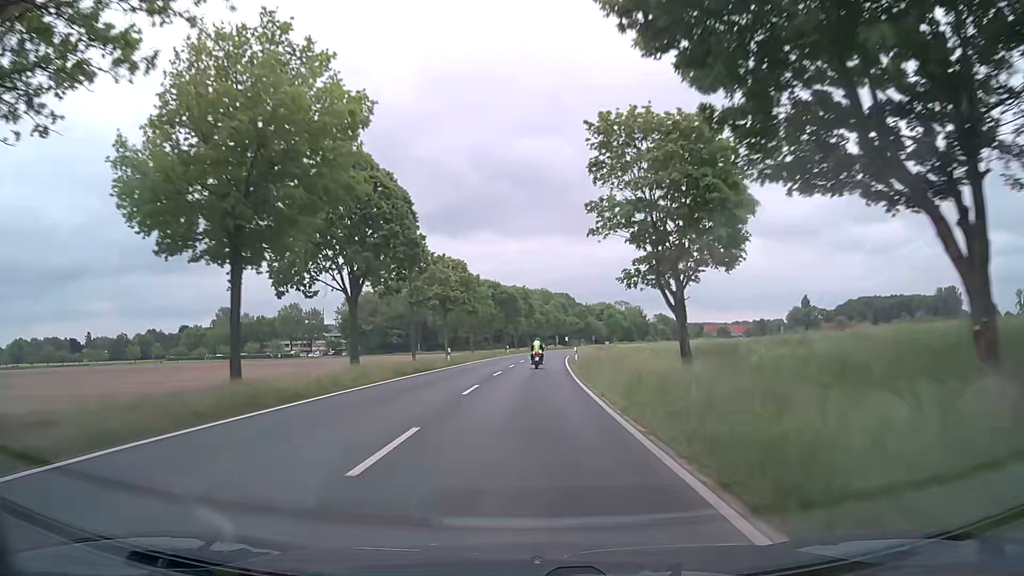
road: secondary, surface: asphalt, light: Day
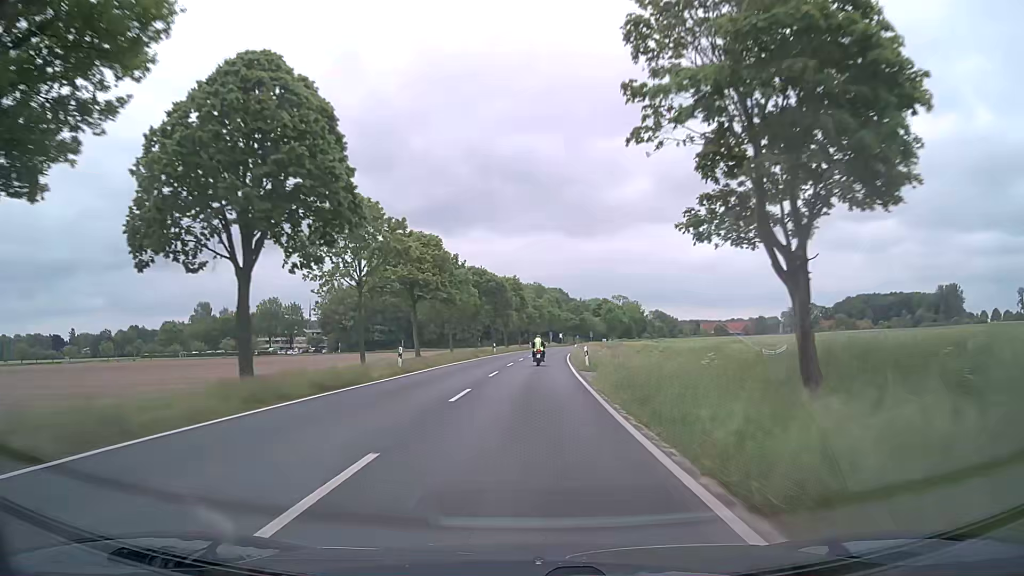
(+0.1, +13.8) m; +1°
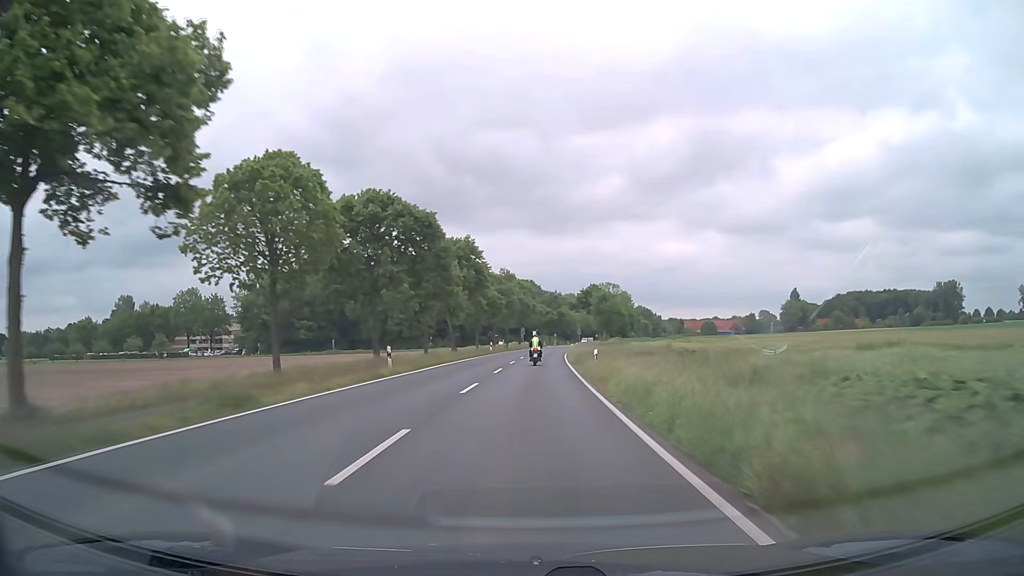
(+0.8, +41.9) m; +3°
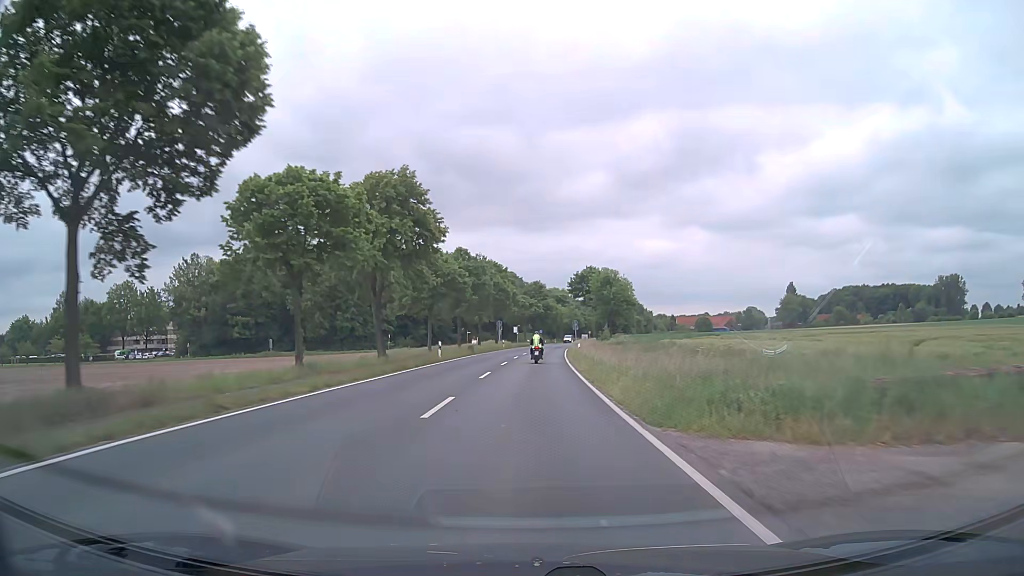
(+0.3, +28.0) m; +2°
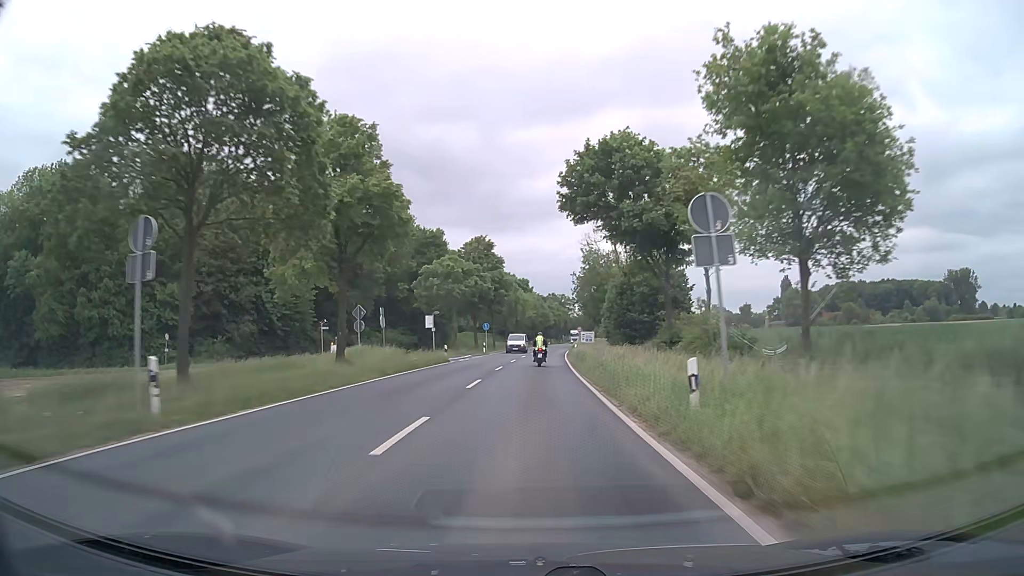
(+2.0, +69.4) m; +4°
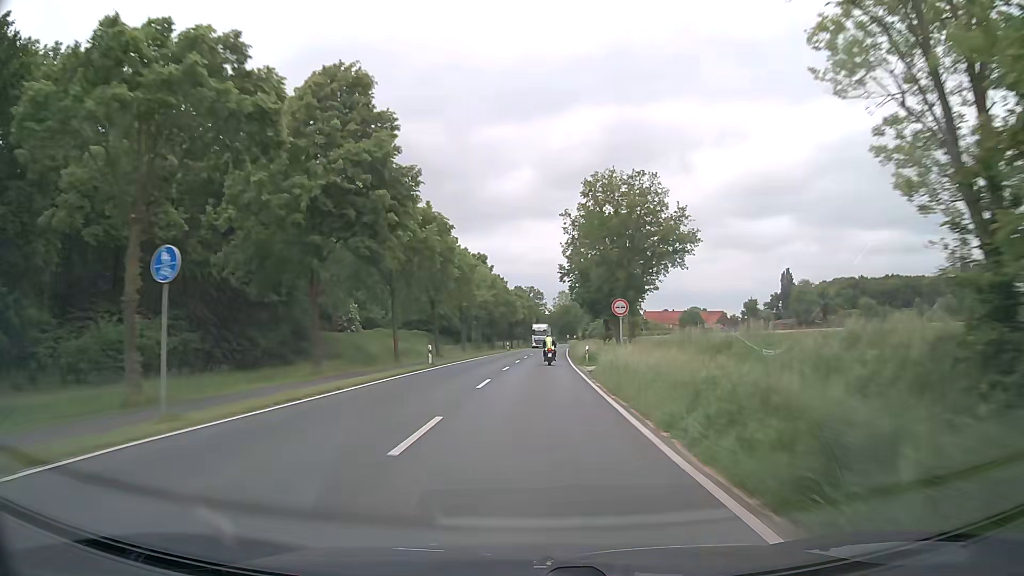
(+1.3, +55.1) m; +3°
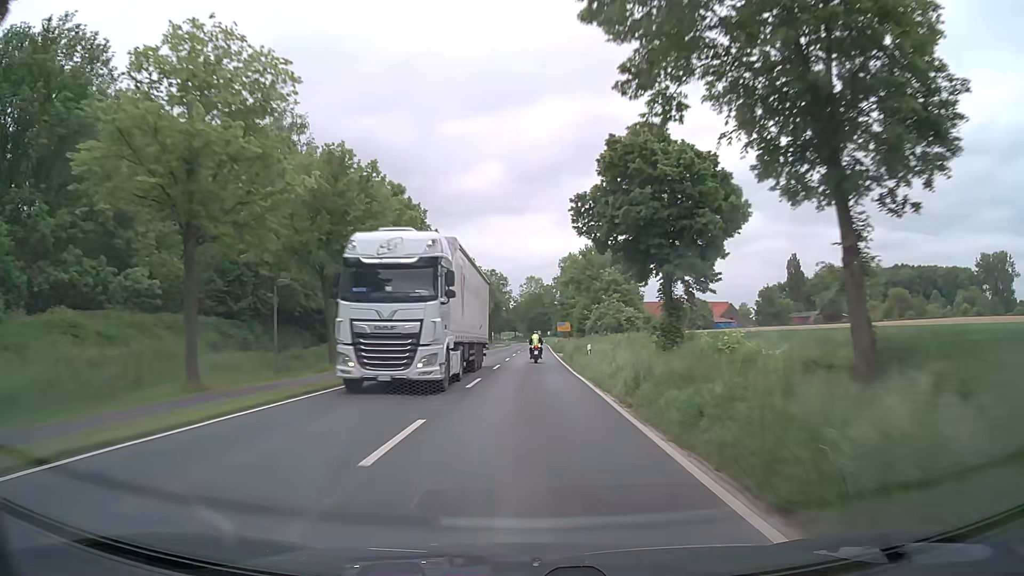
(+1.6, +56.1) m; +3°
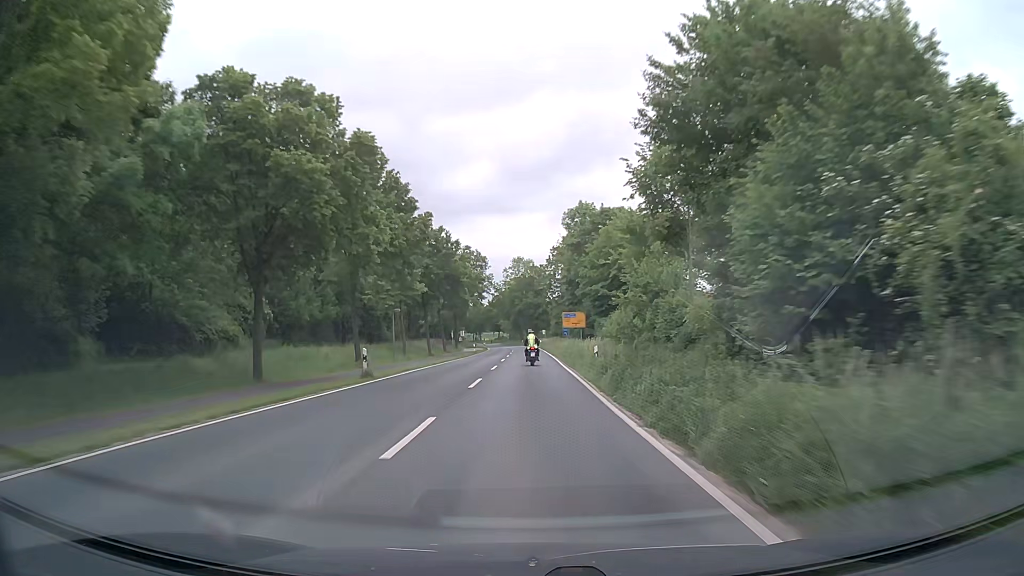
(+0.5, +54.7) m; +1°
(0, +10) (0, +20) (0, +30) (0, +40) (0, +50) (0, +60) (0, +70) (0, +80) (0, +90) (-1, +100) m
